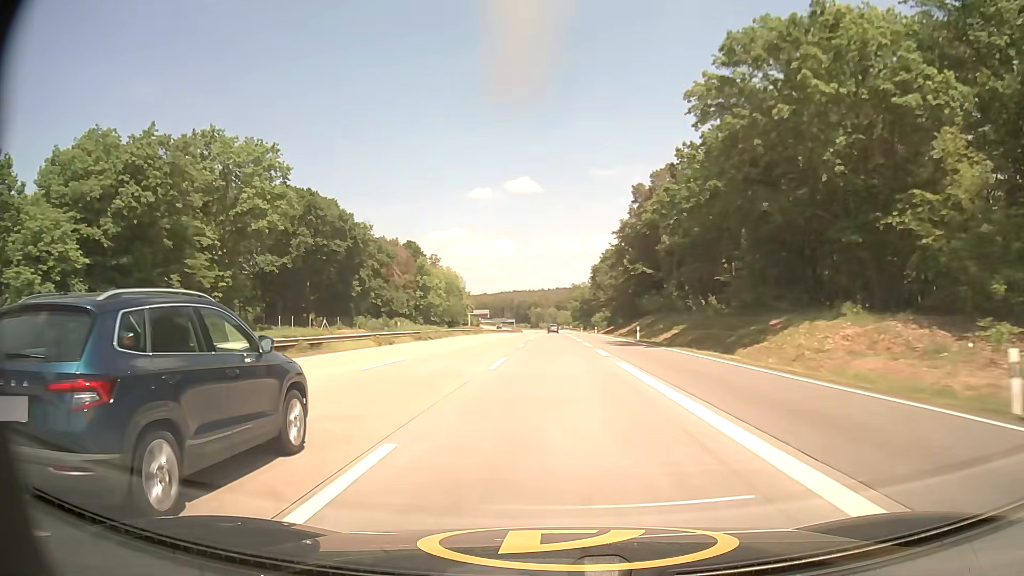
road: motorway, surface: asphalt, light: Day
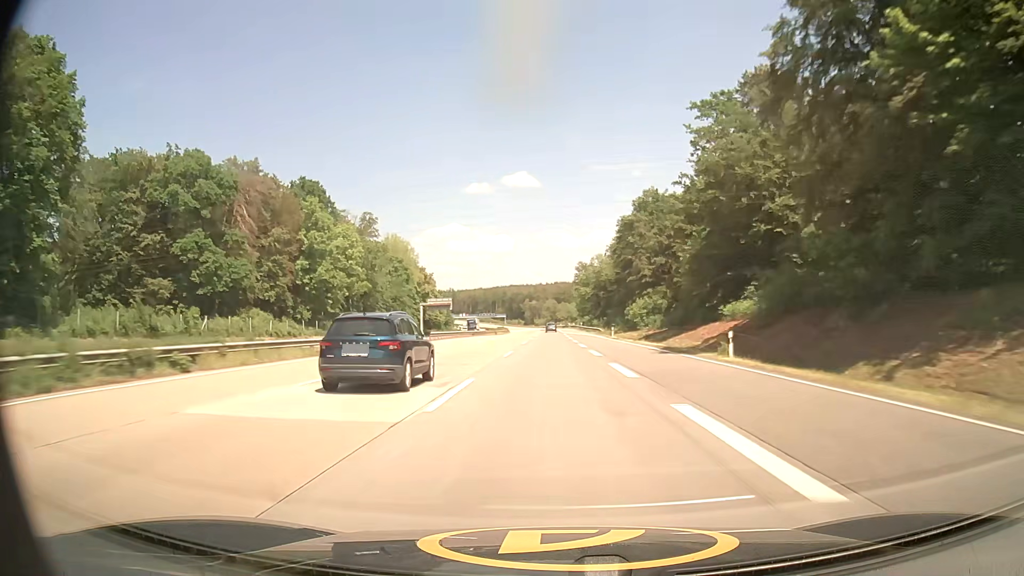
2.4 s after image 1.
(0.0, +82.1) m; 0°
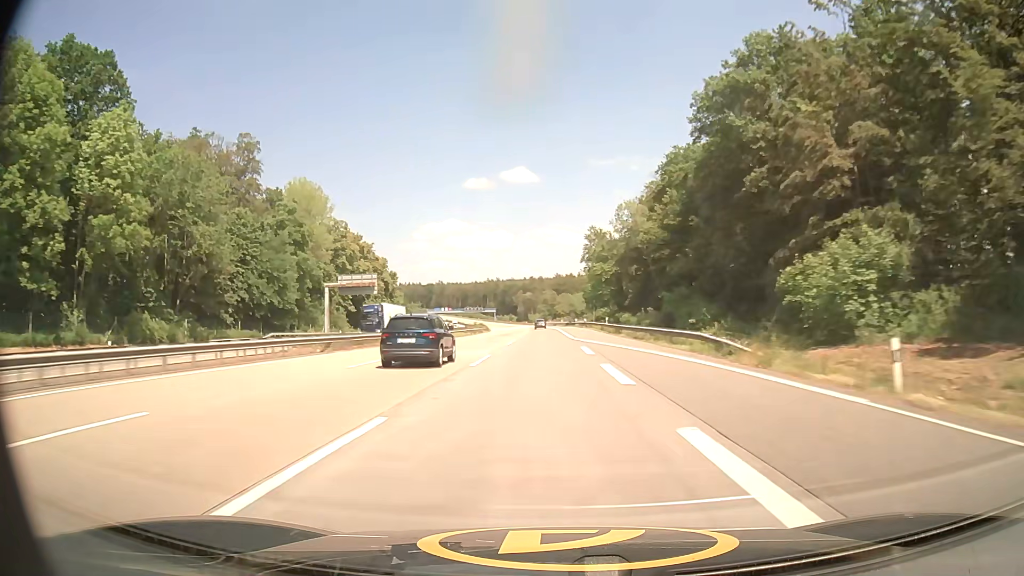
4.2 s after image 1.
(+0.1, +62.2) m; 0°
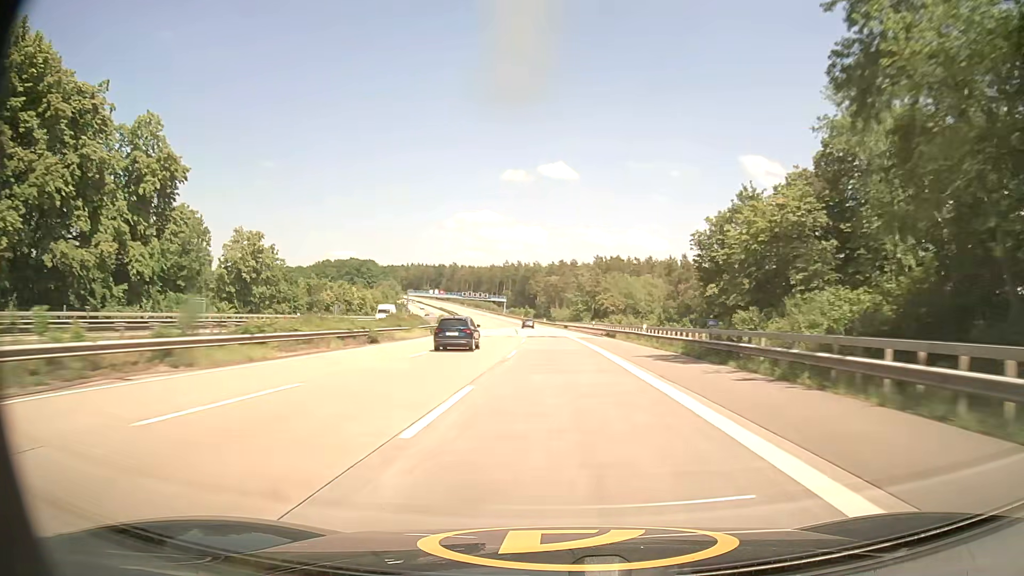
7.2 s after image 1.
(-2.0, +104.0) m; -3°
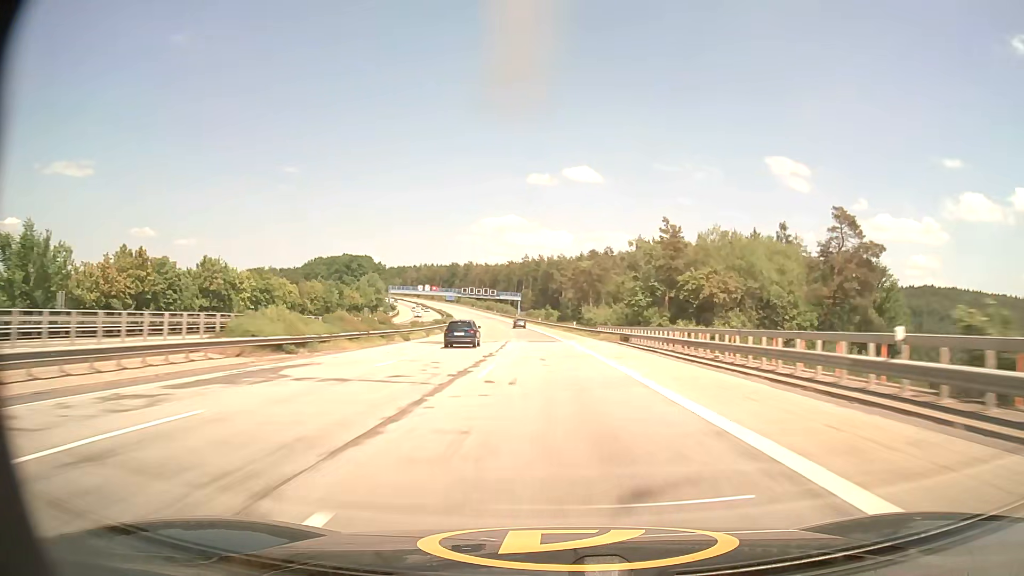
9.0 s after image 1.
(-0.9, +61.8) m; -2°
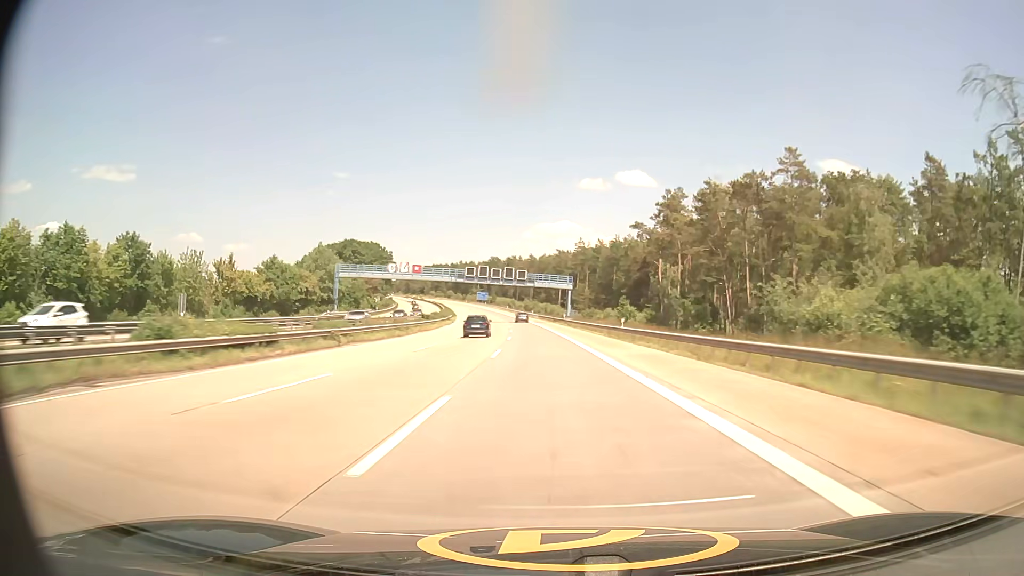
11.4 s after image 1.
(-3.3, +82.0) m; -5°
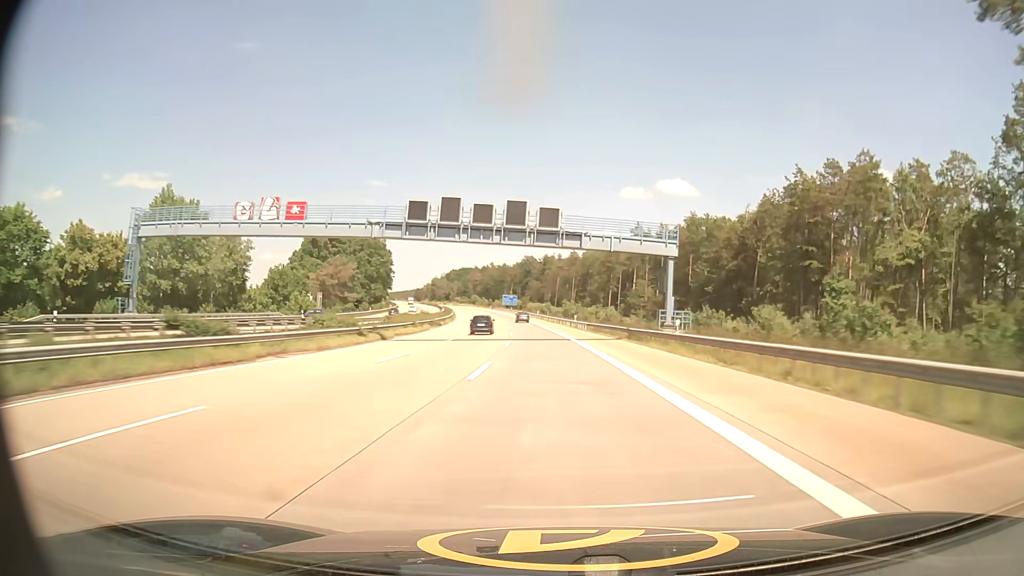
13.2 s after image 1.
(-1.8, +61.8) m; -3°
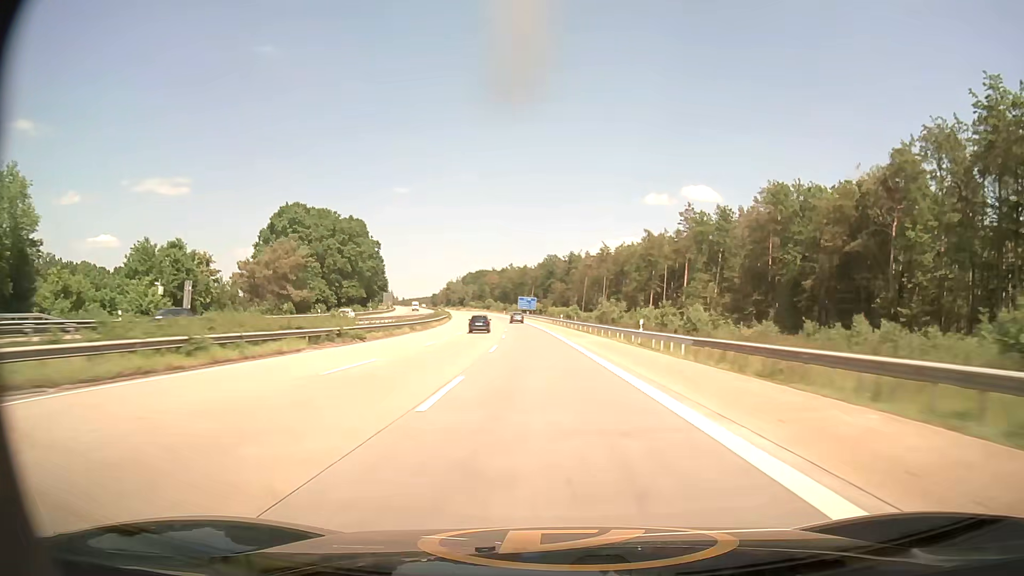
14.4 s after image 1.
(-0.8, +41.1) m; -2°
(0, +10) (0, +20) (-1, +30) (-1, +40) (-2, +50) (-2, +60) (-3, +70) (-4, +80) (-5, +90) (-6, +100) m
